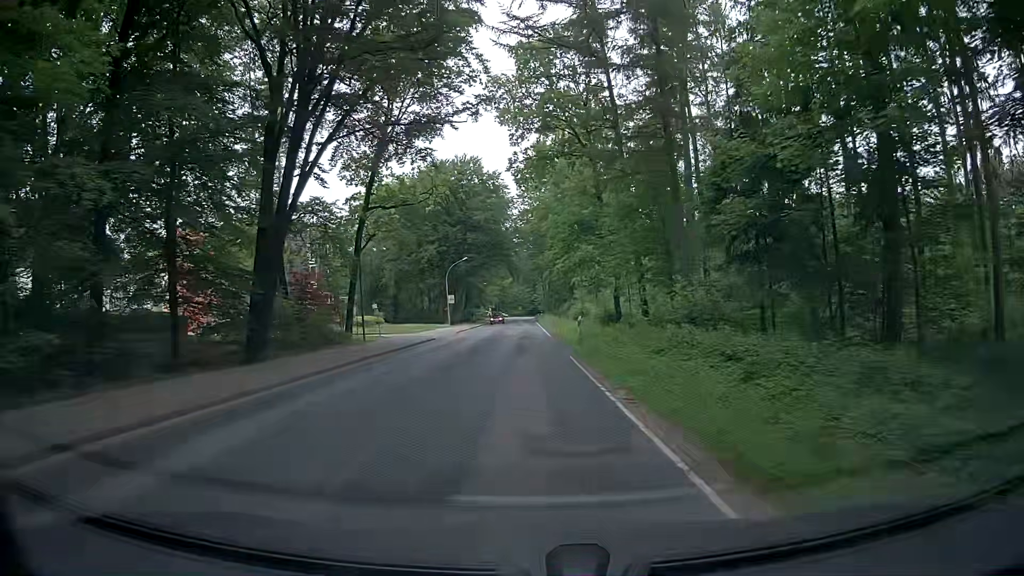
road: secondary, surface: asphalt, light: Day
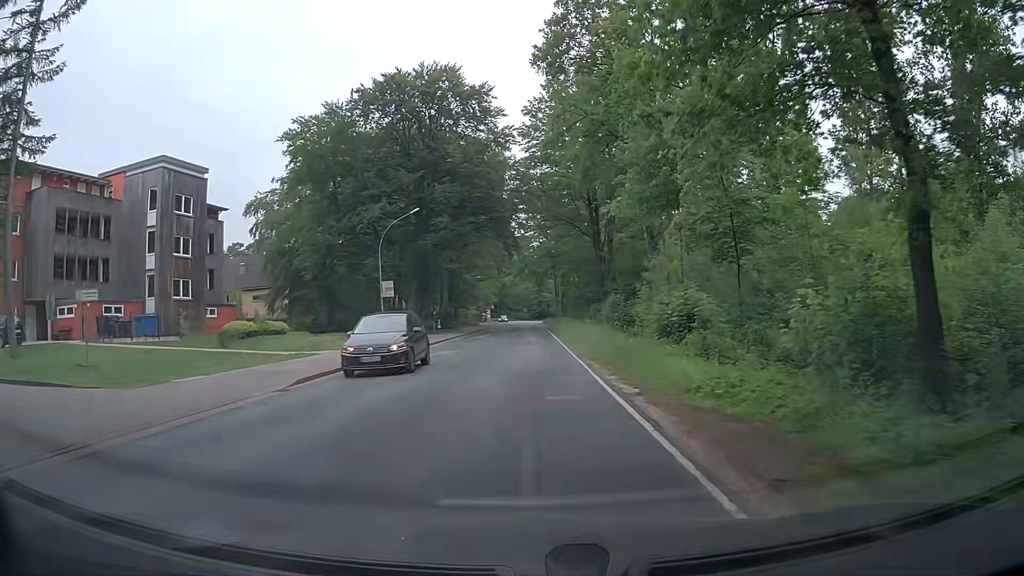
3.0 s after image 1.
(+0.1, +37.5) m; 0°
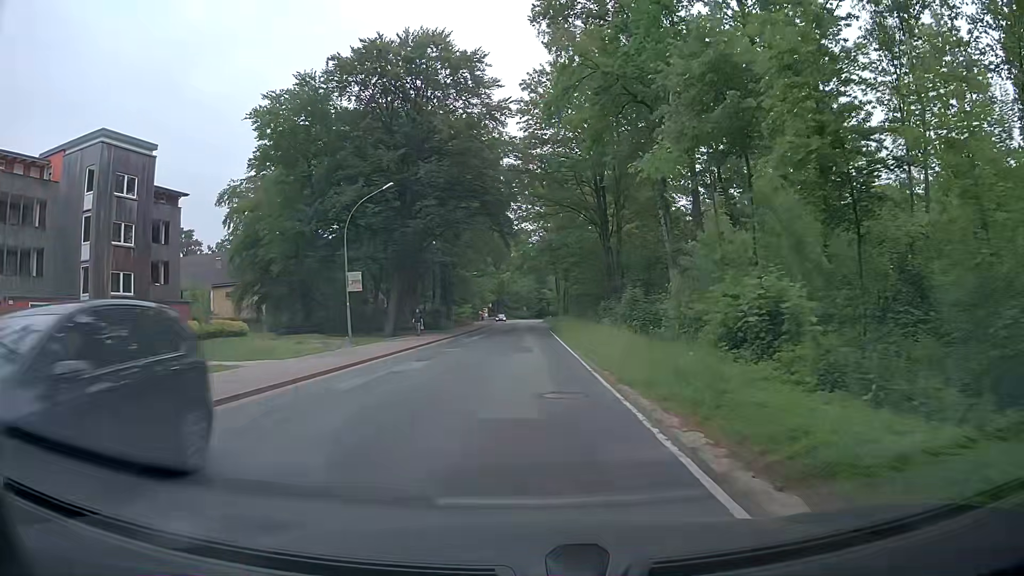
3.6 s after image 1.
(0.0, +7.5) m; -1°
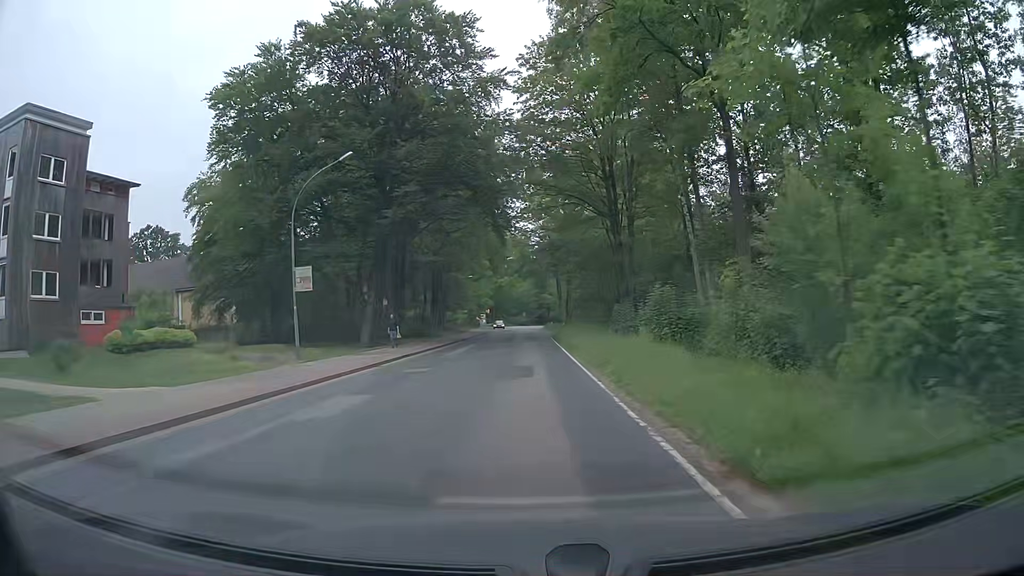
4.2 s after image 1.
(+0.1, +7.6) m; +1°
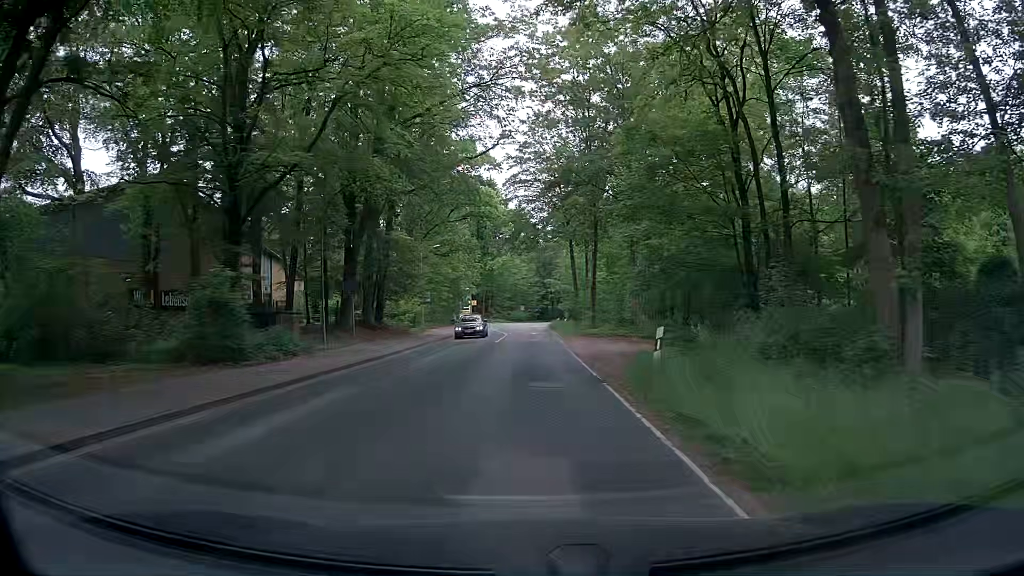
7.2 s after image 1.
(0.0, +37.9) m; 0°
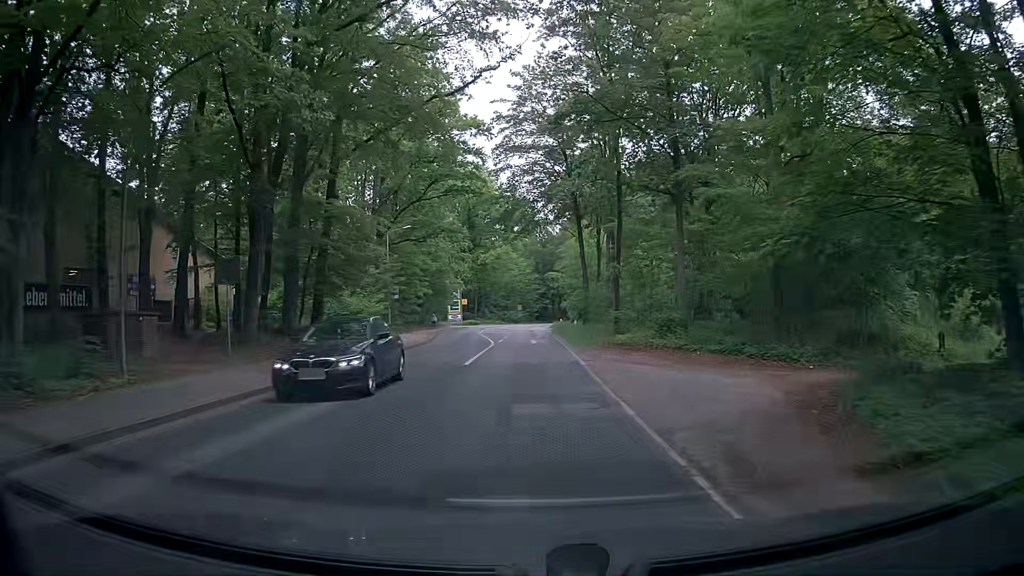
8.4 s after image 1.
(0.0, +15.0) m; -1°
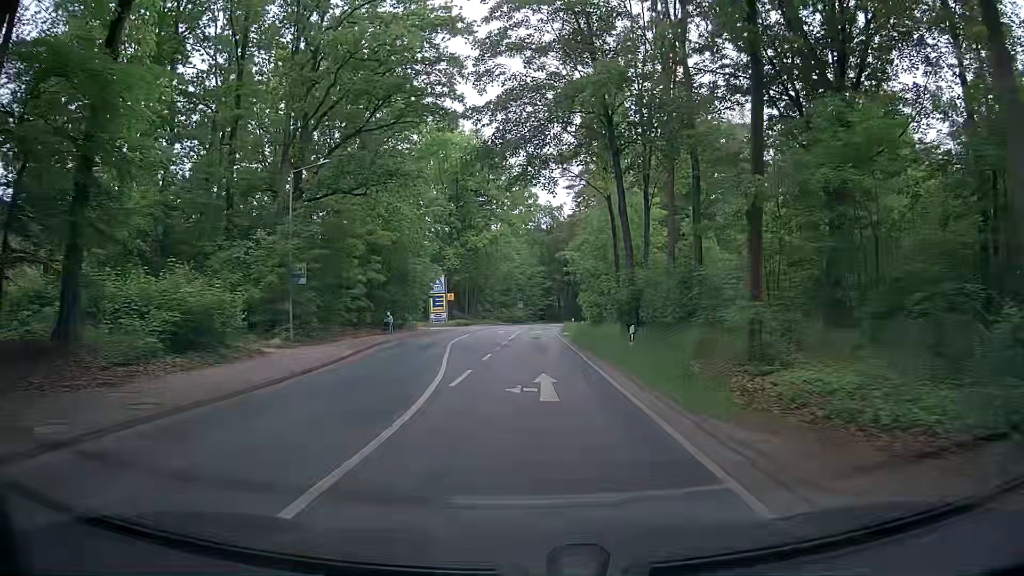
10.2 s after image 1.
(+0.1, +22.3) m; 0°
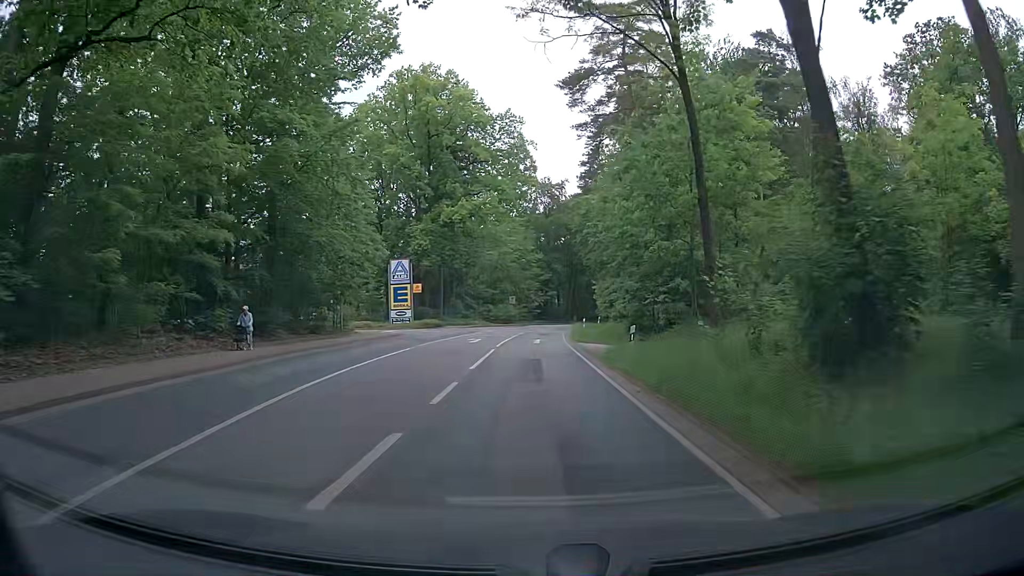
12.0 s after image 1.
(0.0, +22.2) m; +1°
(0, +10) (0, +20) (0, +30) (0, +40) (+1, +50) (+2, +60) (+3, +70) (+4, +80) (+6, +90) (+9, +99) m
